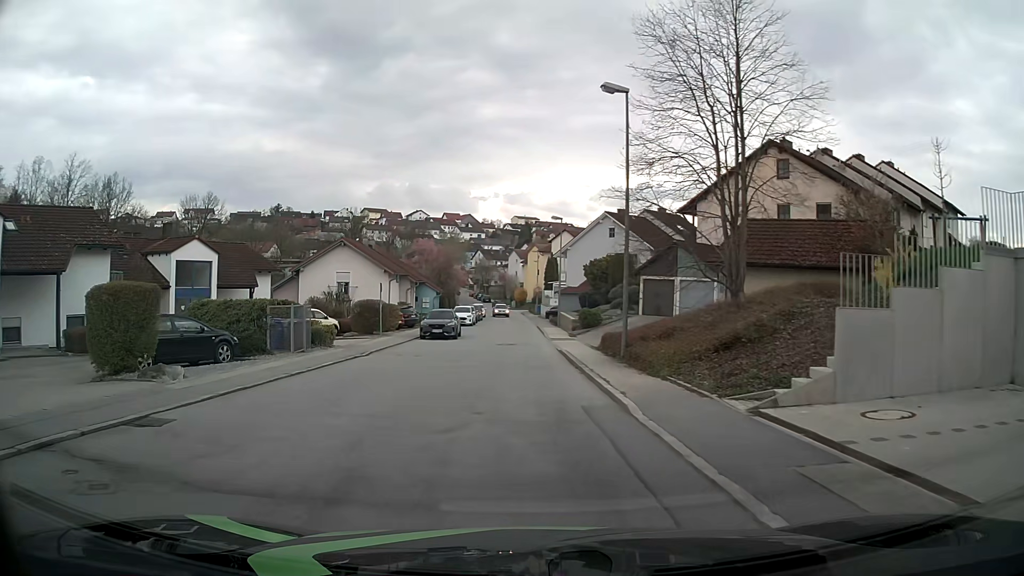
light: Day
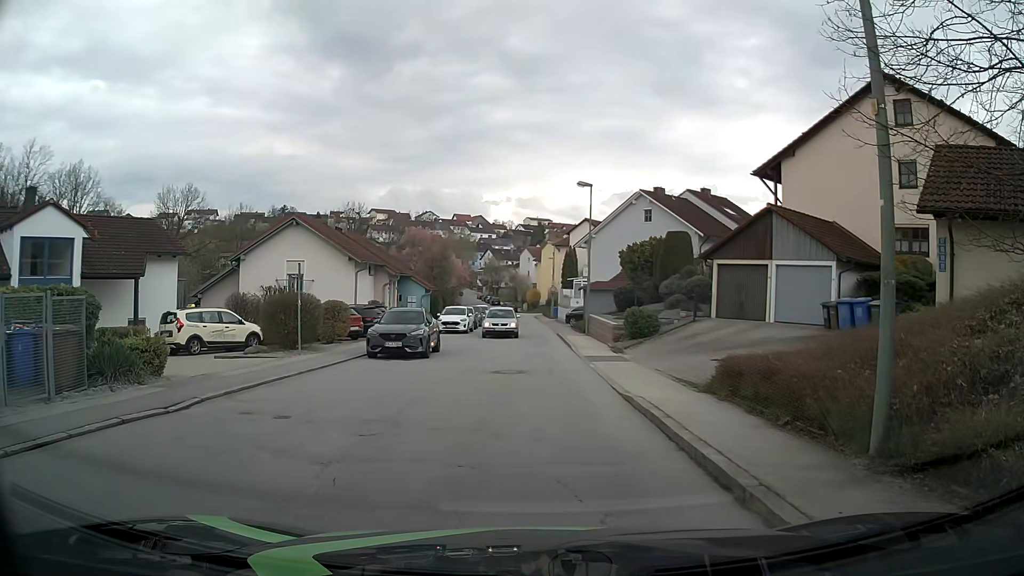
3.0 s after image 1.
(-0.3, +12.8) m; -2°
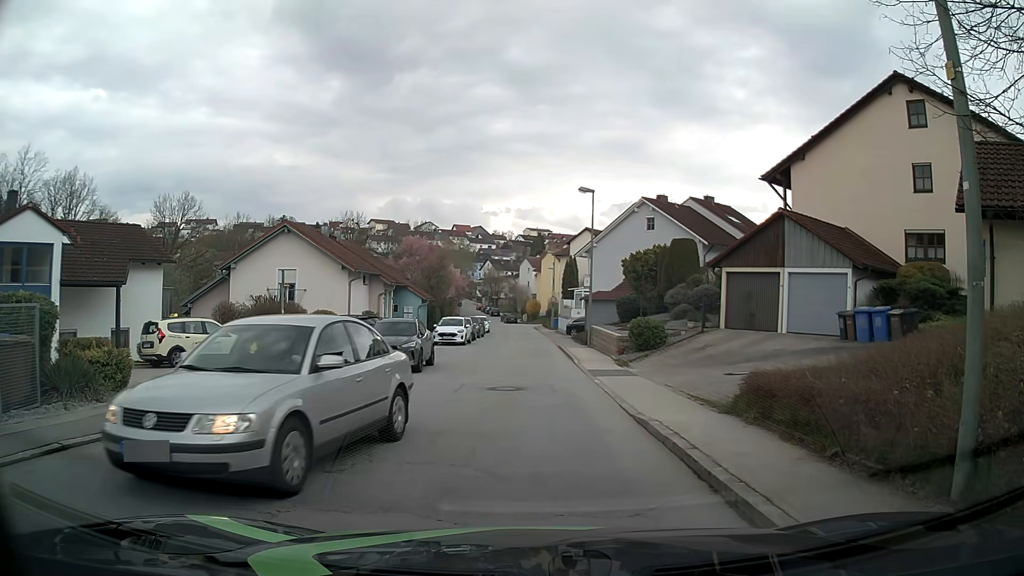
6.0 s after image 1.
(0.0, +1.5) m; +1°
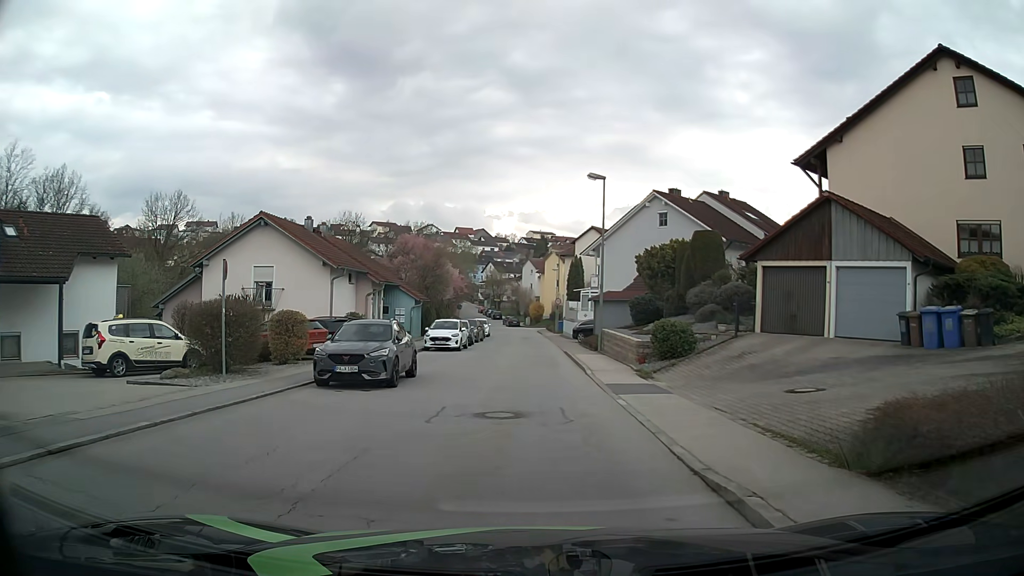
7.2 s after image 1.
(+0.1, +4.2) m; +1°
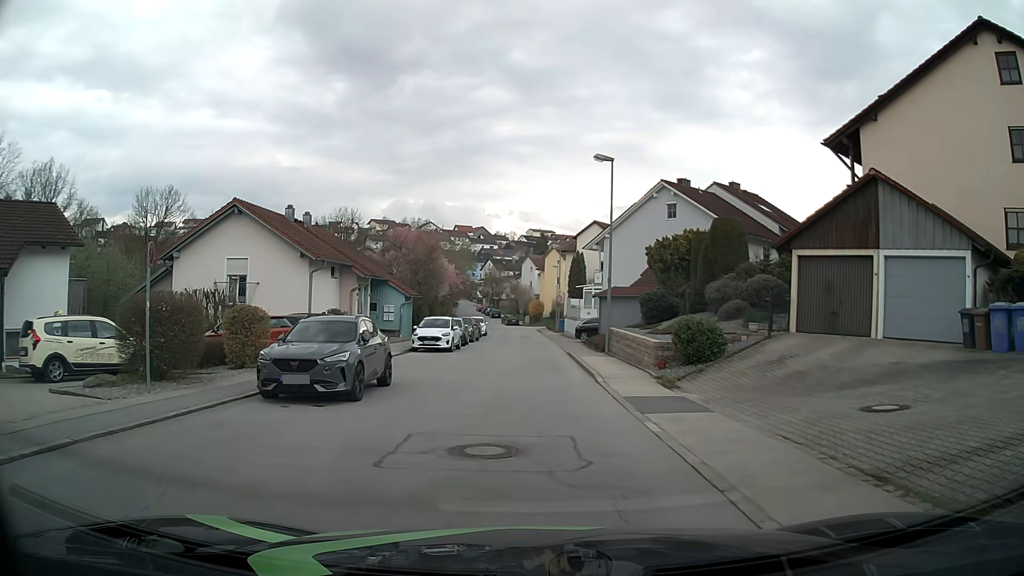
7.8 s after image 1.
(0.0, +3.3) m; +1°
